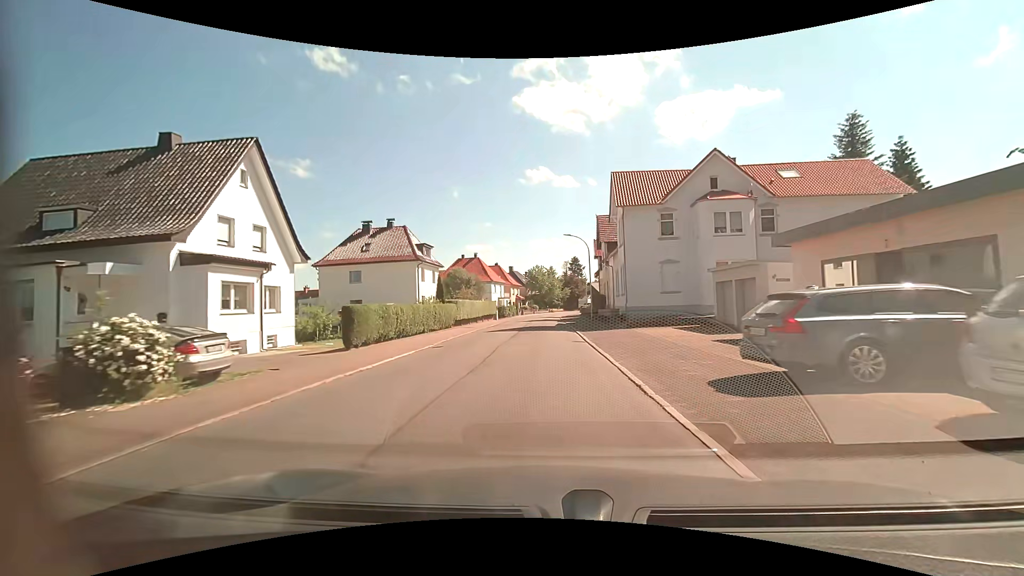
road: residential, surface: asphalt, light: Day
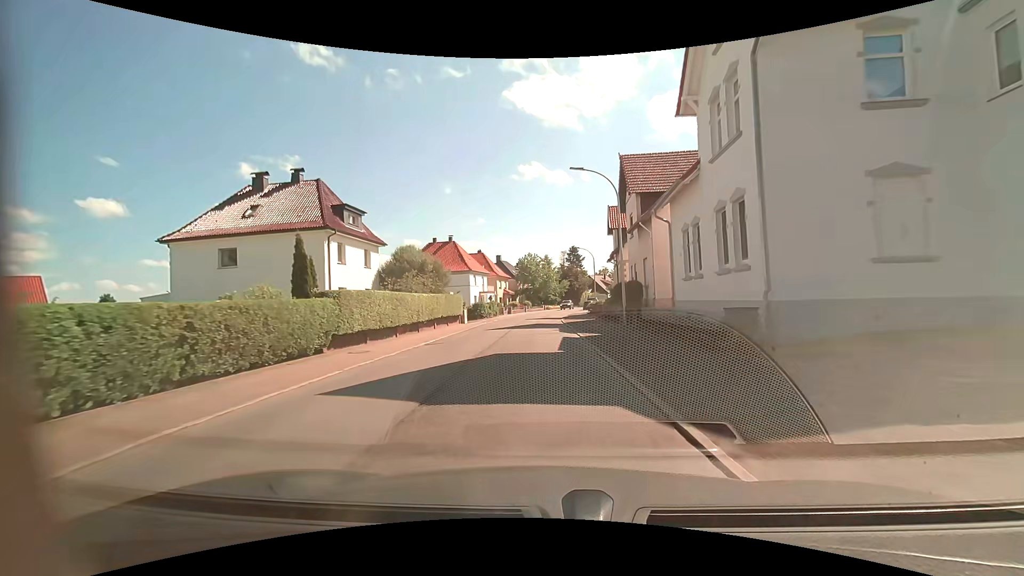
(+0.2, +20.7) m; +1°
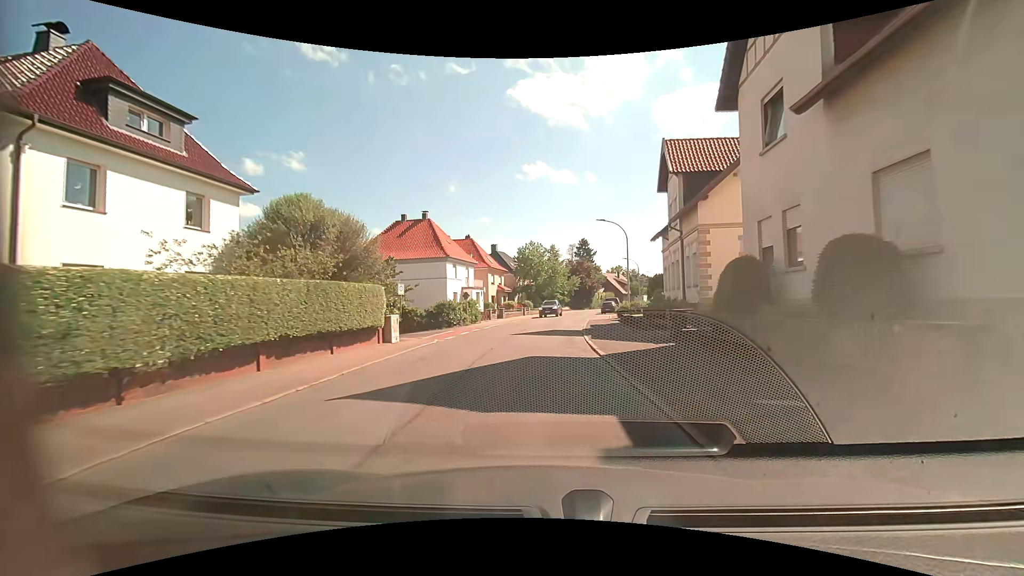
(-0.1, +19.7) m; 0°
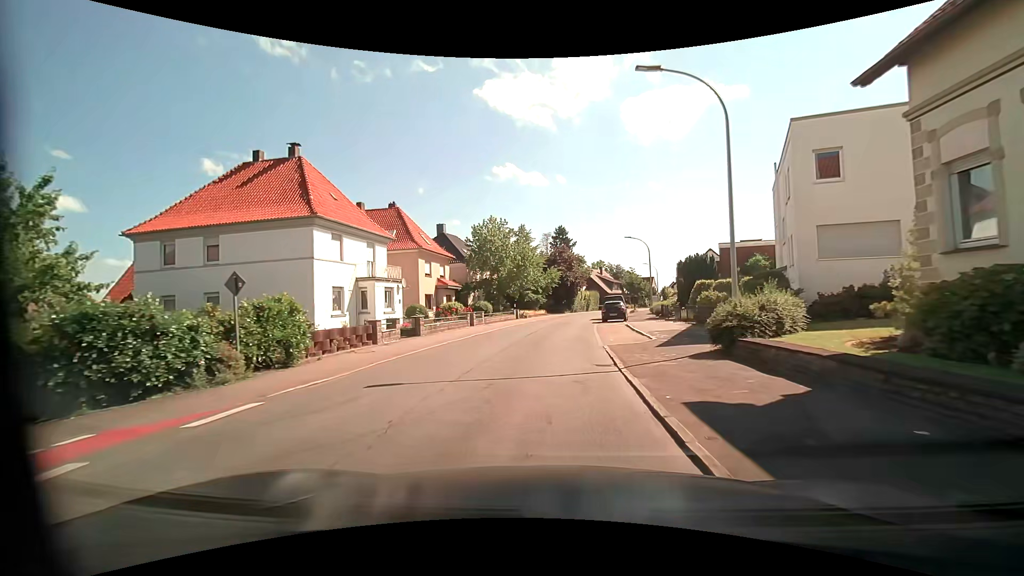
(+0.6, +24.5) m; +4°
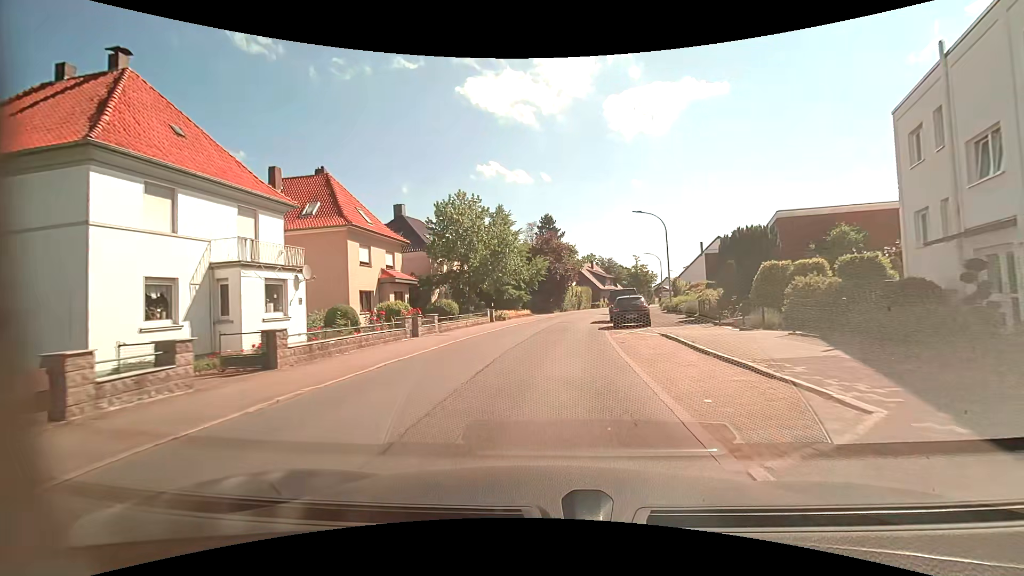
(+0.1, +12.3) m; +1°
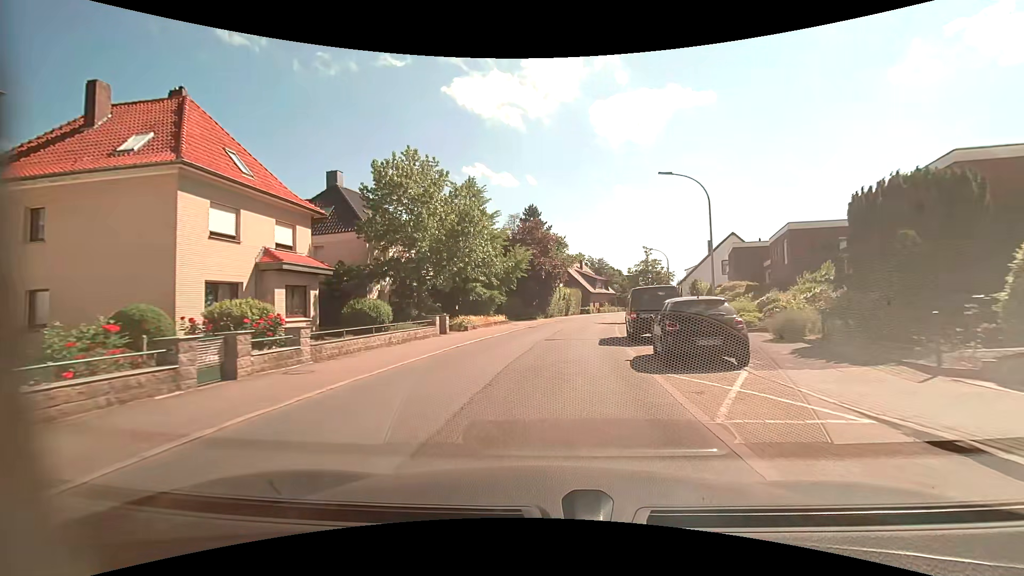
(+0.2, +12.6) m; +2°
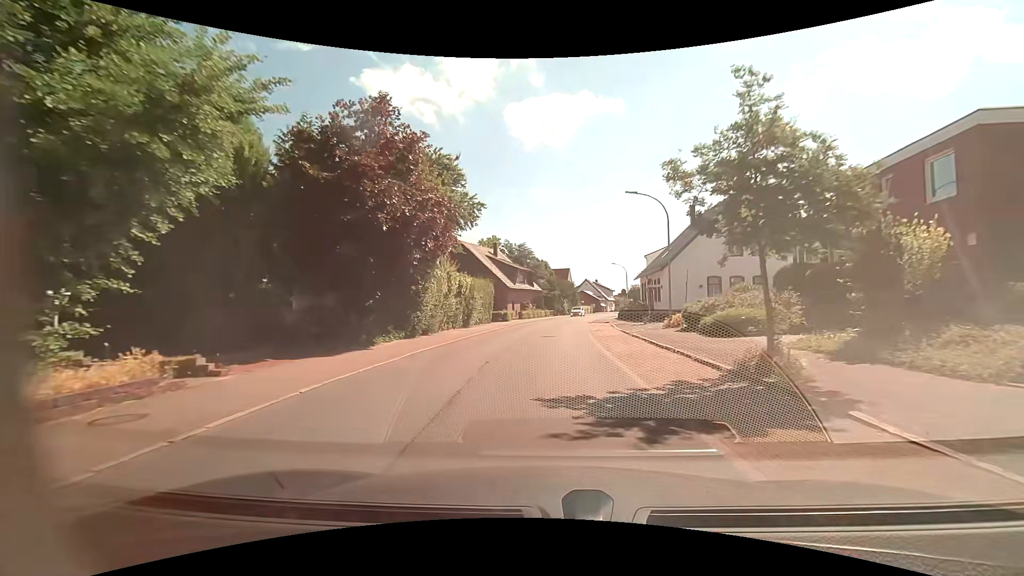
(+2.1, +30.4) m; +10°
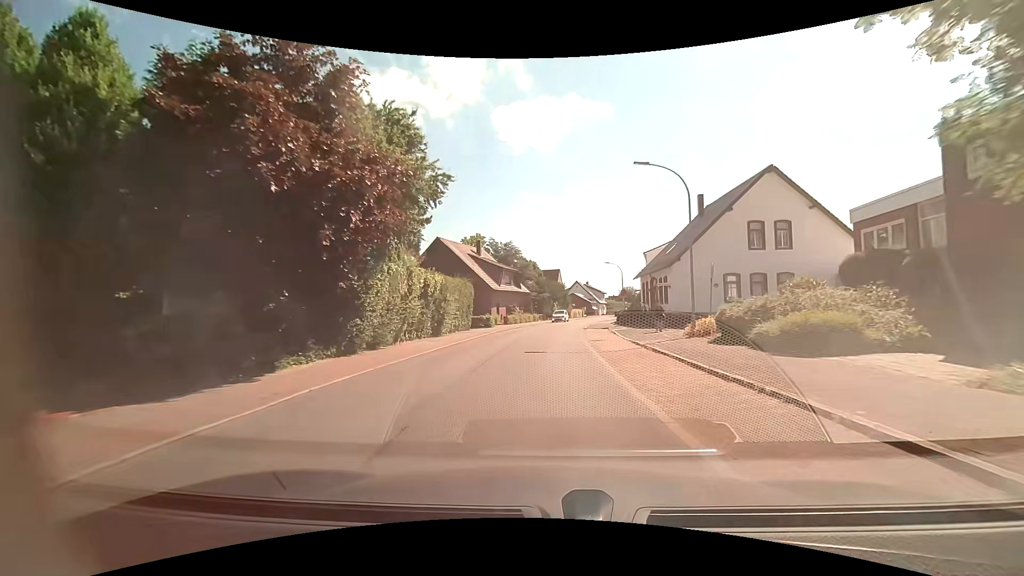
(+0.1, +6.3) m; +1°
(0, +10) (+1, +20) (+1, +30) (+2, +40) (+3, +50) (+5, +60) (+6, +70) (+9, +79) (+11, +89) (+13, +99) m
